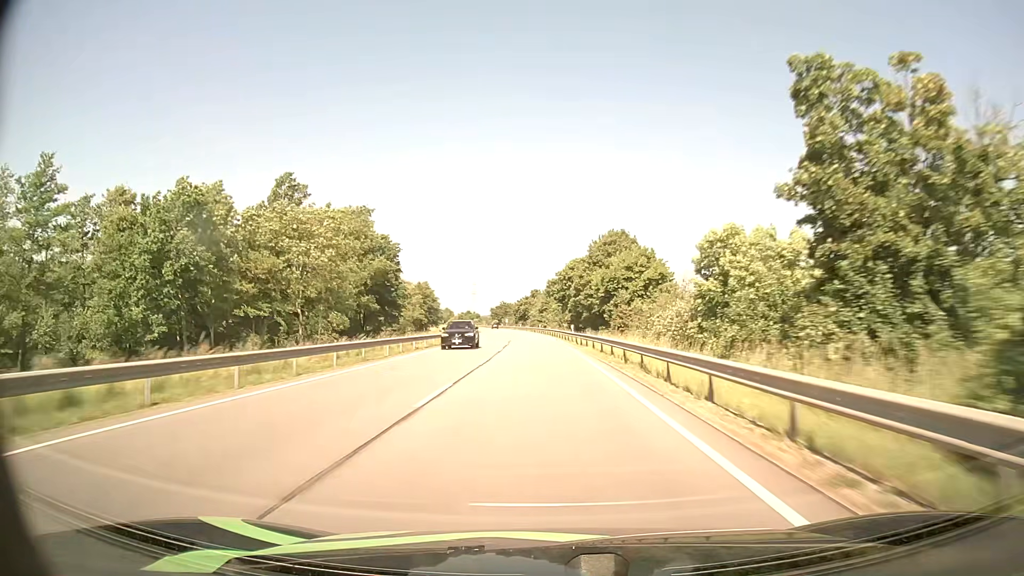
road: primary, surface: asphalt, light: Day
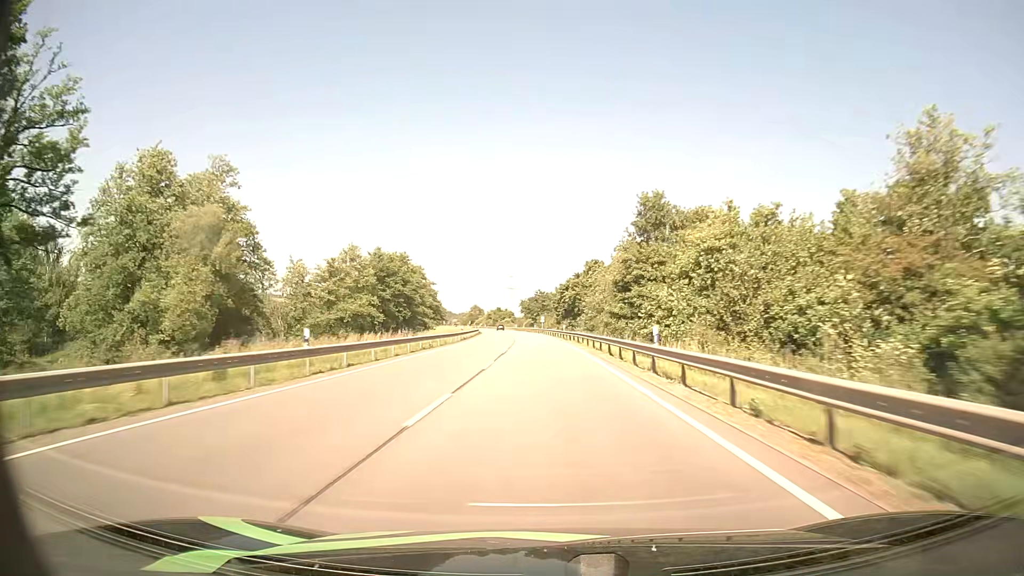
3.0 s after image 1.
(-2.9, +84.7) m; -4°
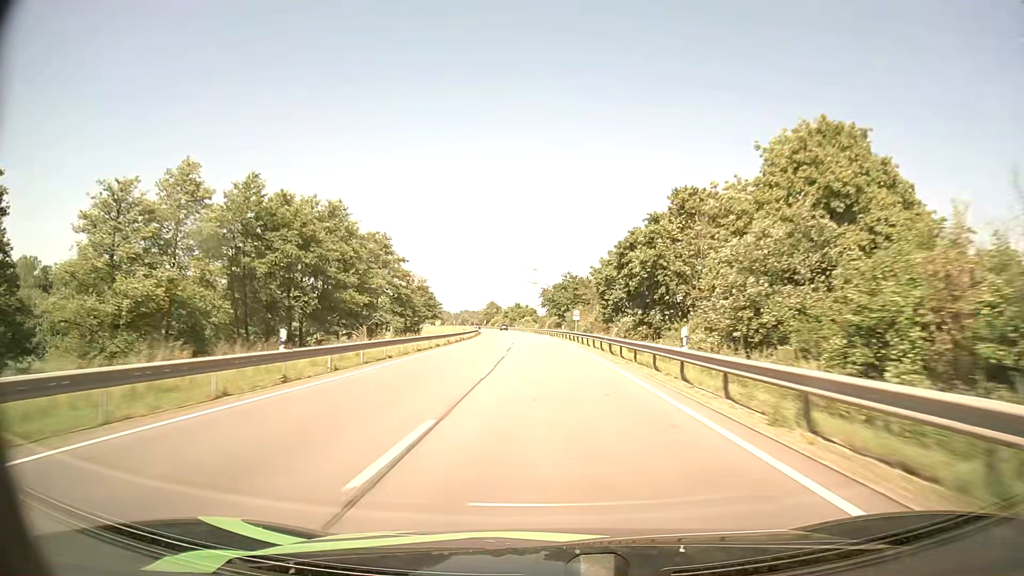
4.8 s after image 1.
(-1.0, +50.7) m; -2°
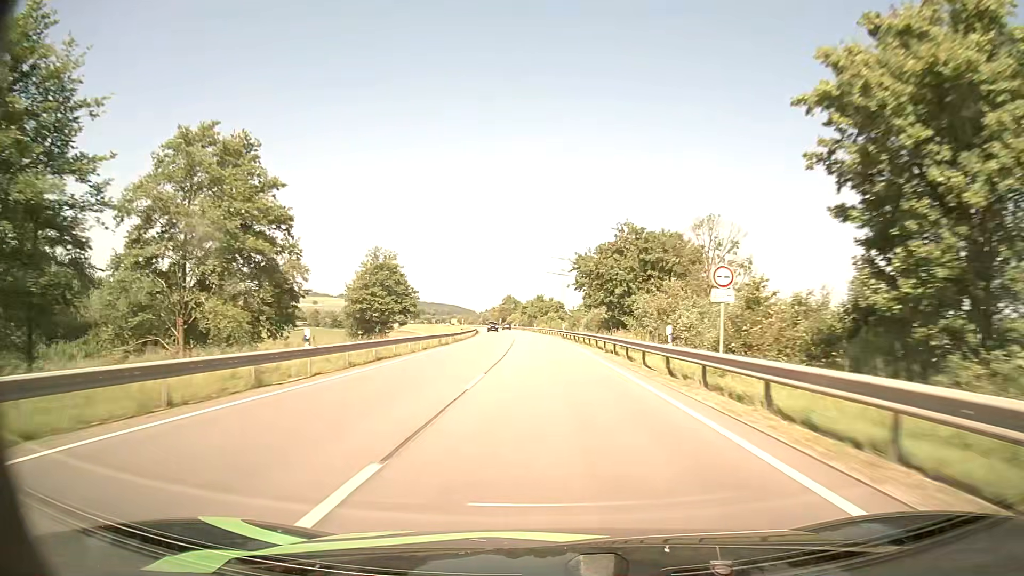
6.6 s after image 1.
(-0.9, +50.4) m; -2°
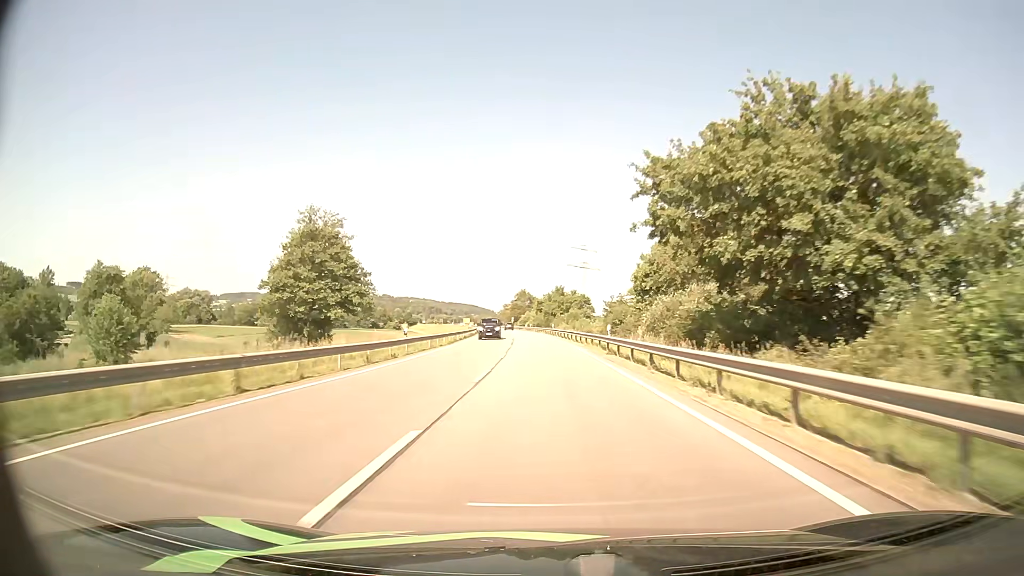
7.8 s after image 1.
(-0.5, +33.3) m; -2°
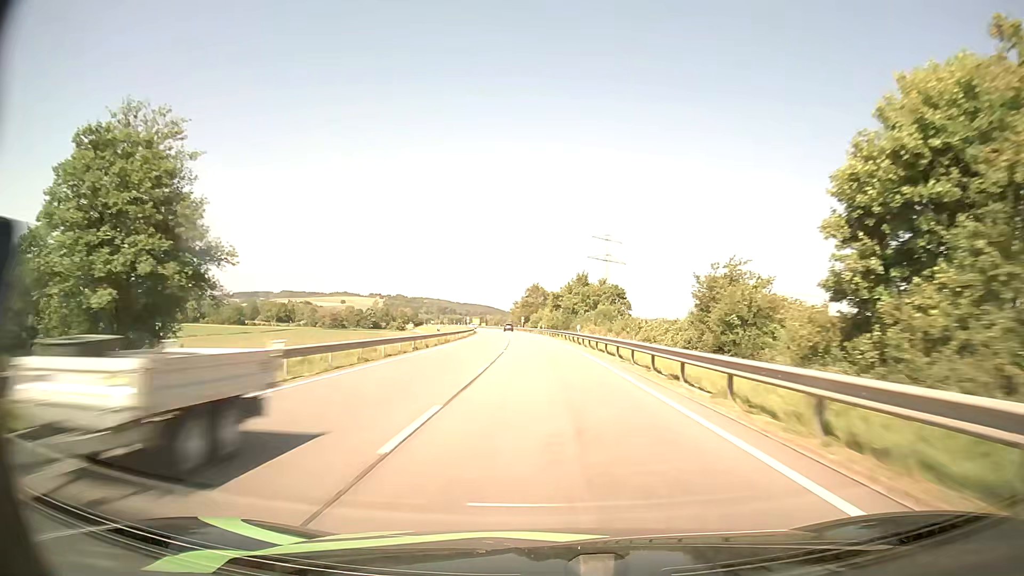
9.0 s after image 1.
(-0.4, +32.9) m; -1°
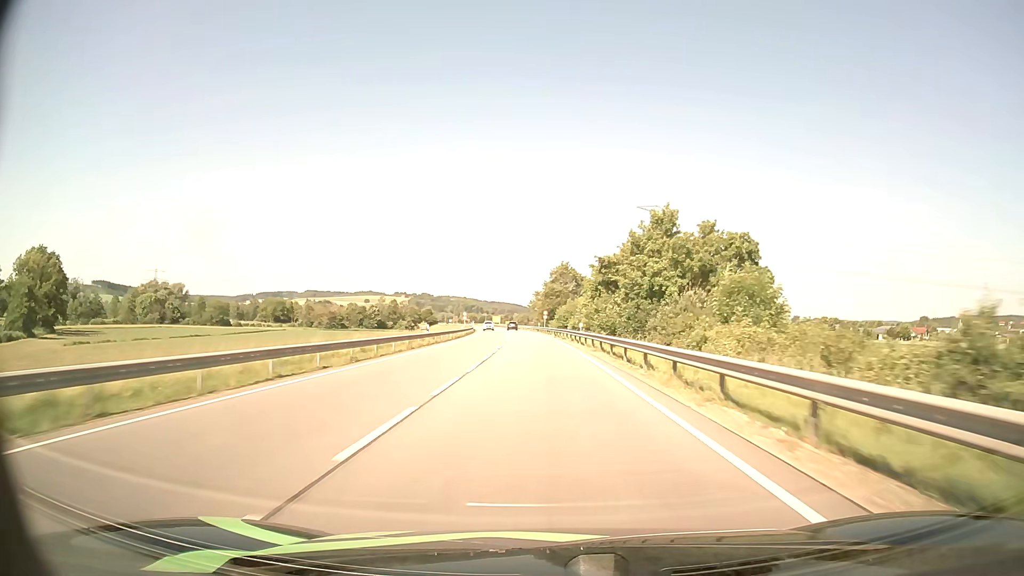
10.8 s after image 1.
(-0.8, +48.5) m; -2°
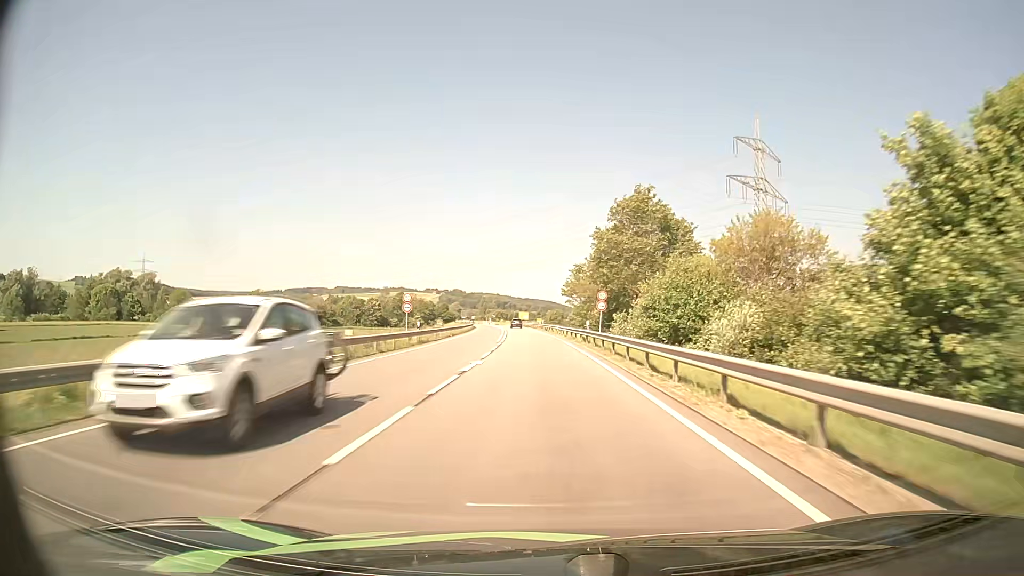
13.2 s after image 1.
(-1.6, +60.0) m; -3°
(0, +10) (0, +20) (0, +30) (-1, +40) (-1, +50) (-2, +60) (-2, +70) (-3, +80) (-4, +90) (-5, +100) m
